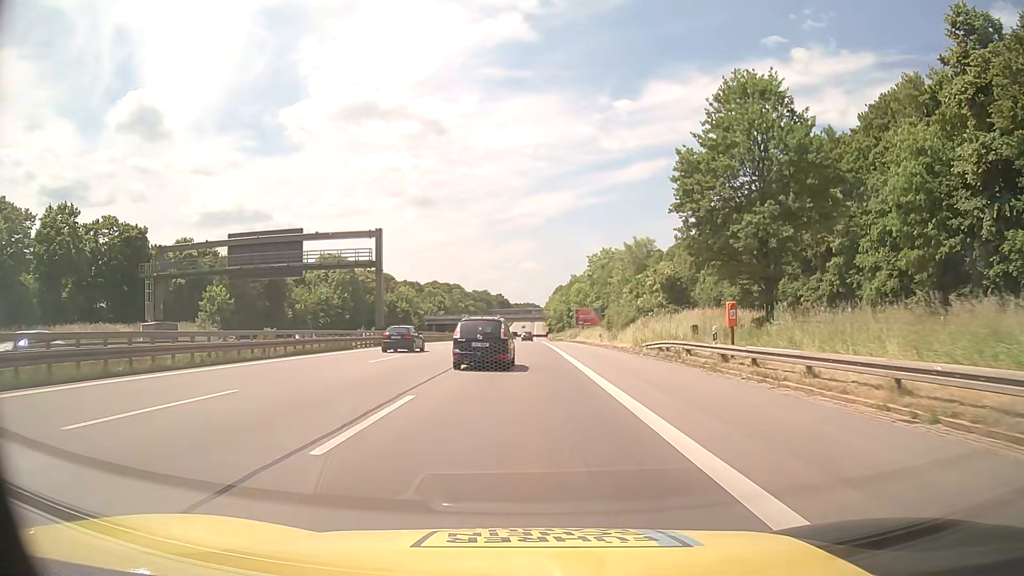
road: motorway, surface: asphalt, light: Day
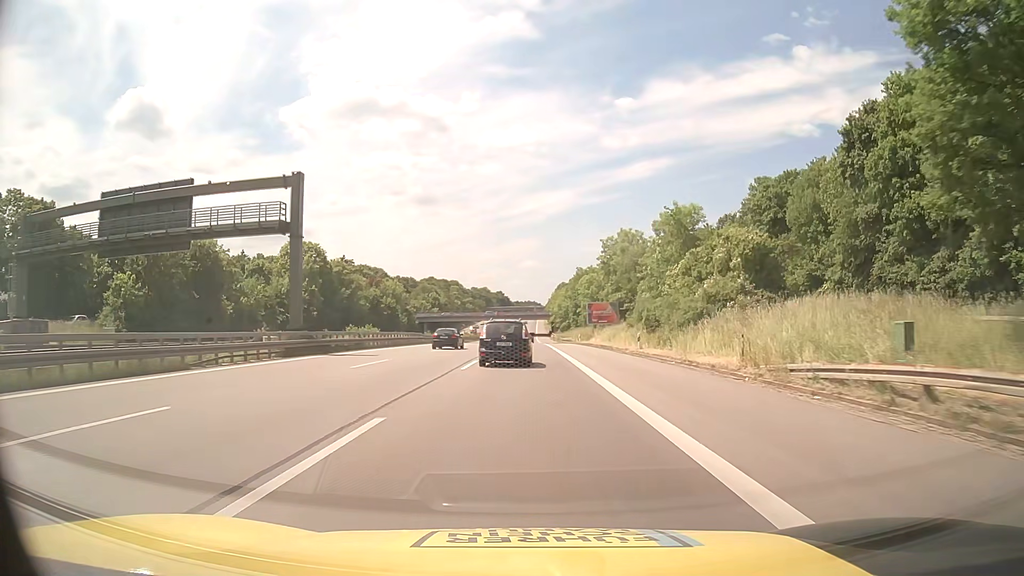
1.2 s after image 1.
(-0.1, +21.0) m; 0°
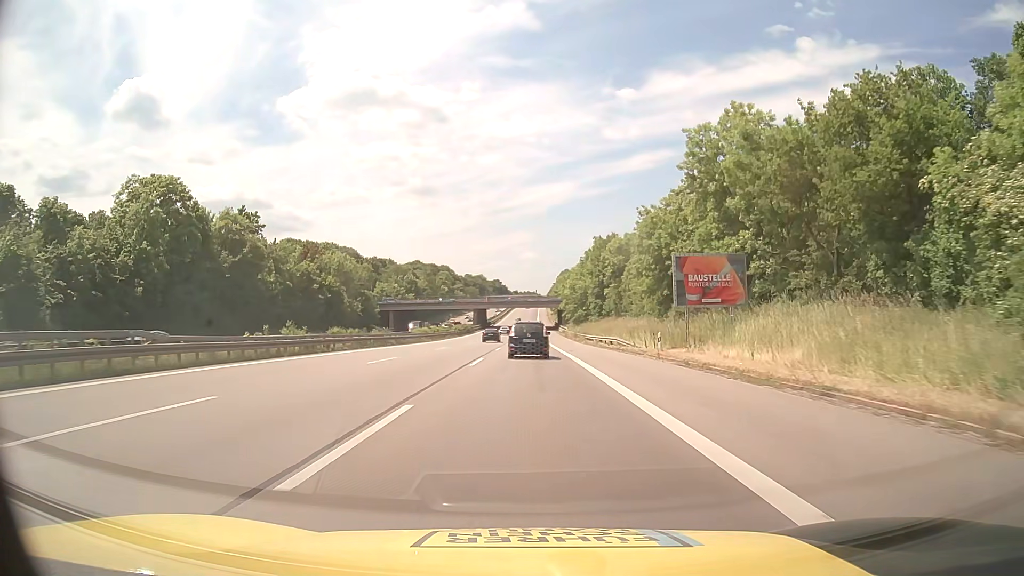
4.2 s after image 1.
(0.0, +52.7) m; 0°
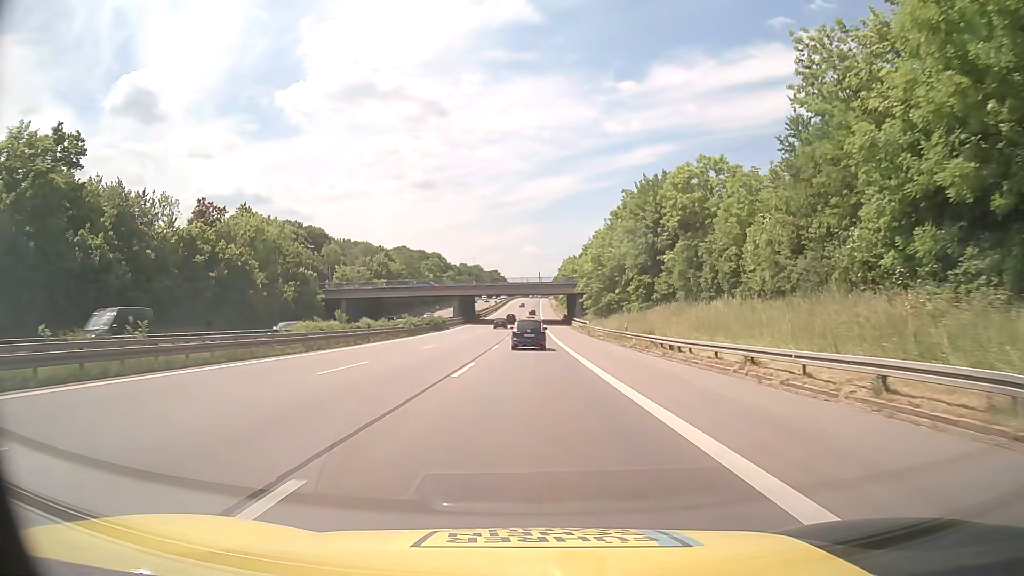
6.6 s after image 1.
(0.0, +42.1) m; 0°
(0, +10) (0, +20) (0, +30) (0, +40) (0, +50) (0, +60) (0, +70) (0, +80) (0, +90) (0, +100) m
